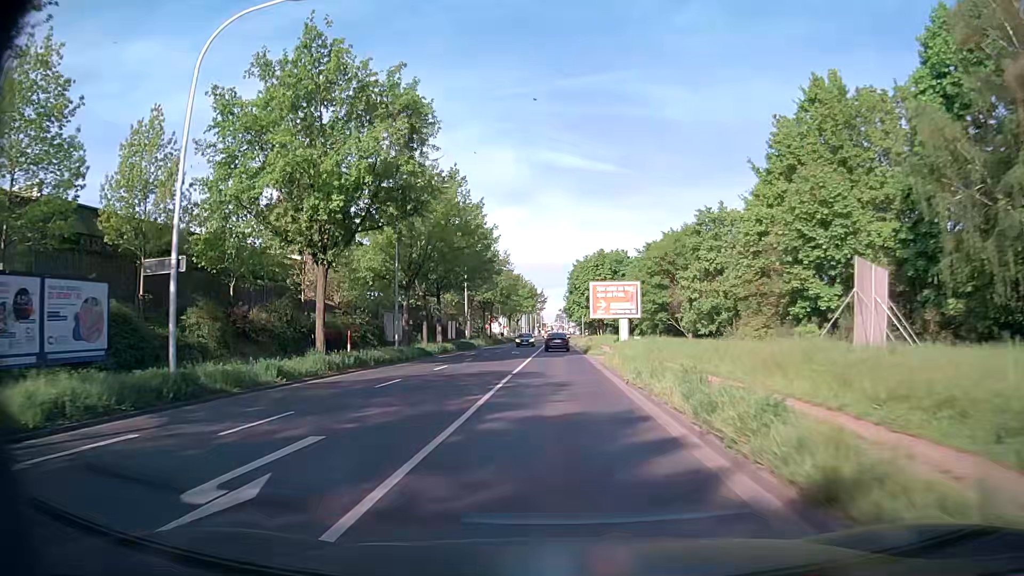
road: secondary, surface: asphalt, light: Day
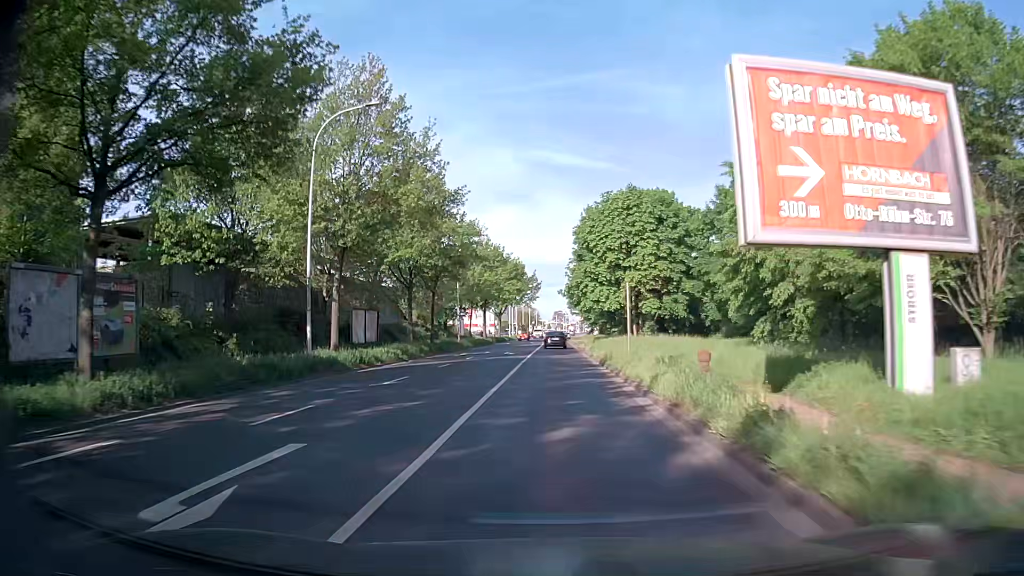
(+0.2, +44.0) m; 0°
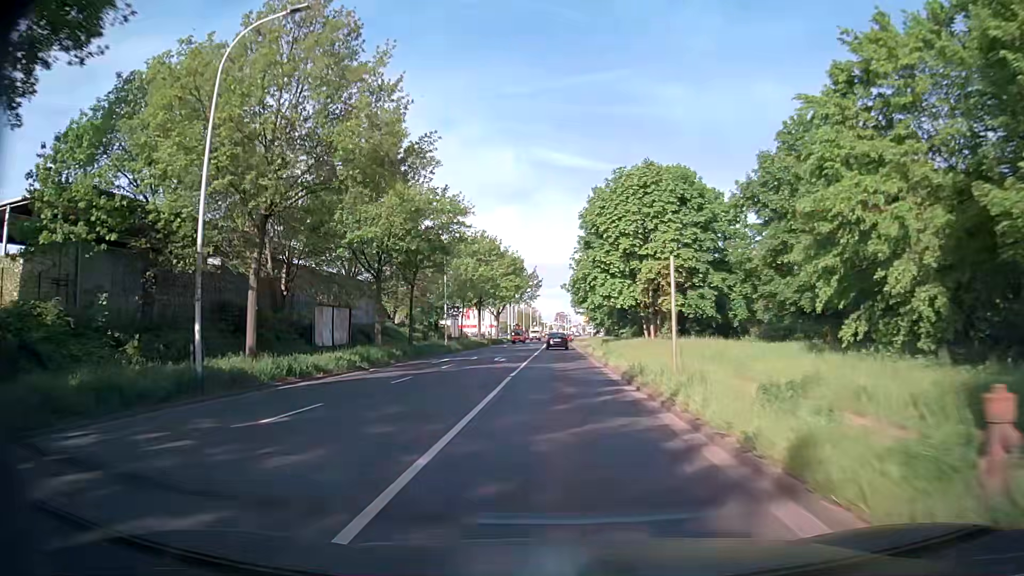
(0.0, +8.7) m; -1°
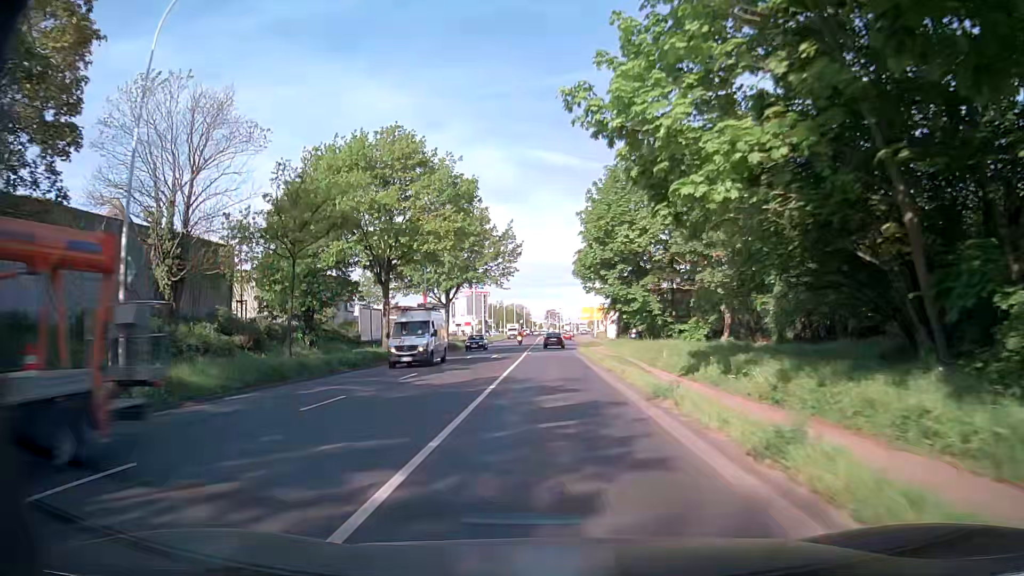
(+0.6, +42.7) m; +1°
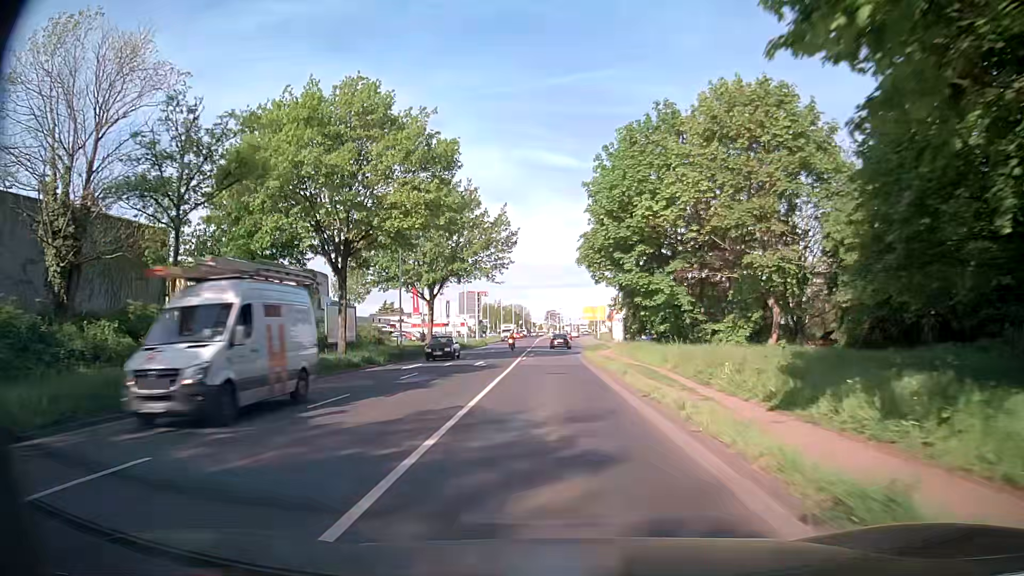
(+0.1, +8.4) m; 0°
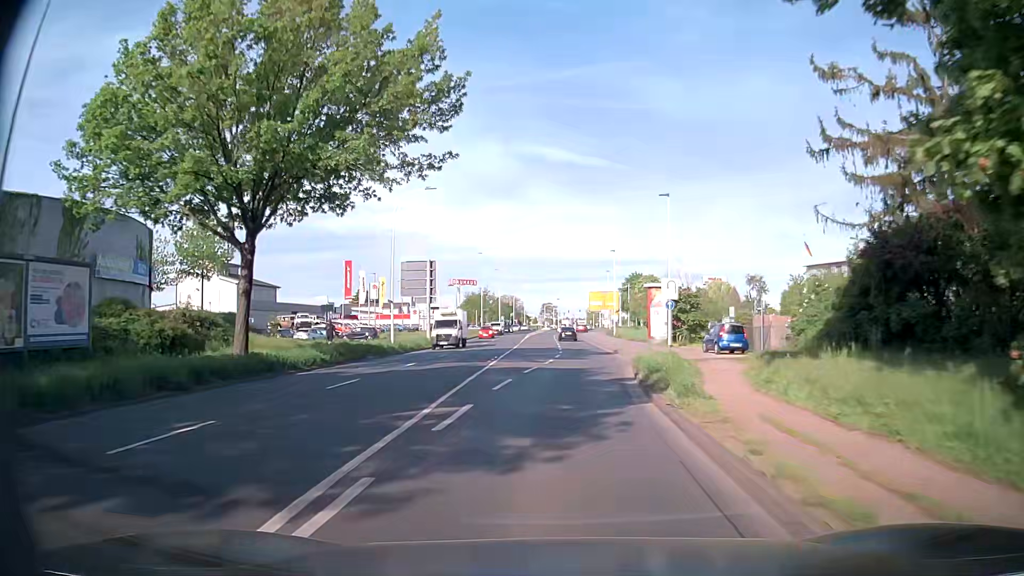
(0.0, +33.6) m; 0°
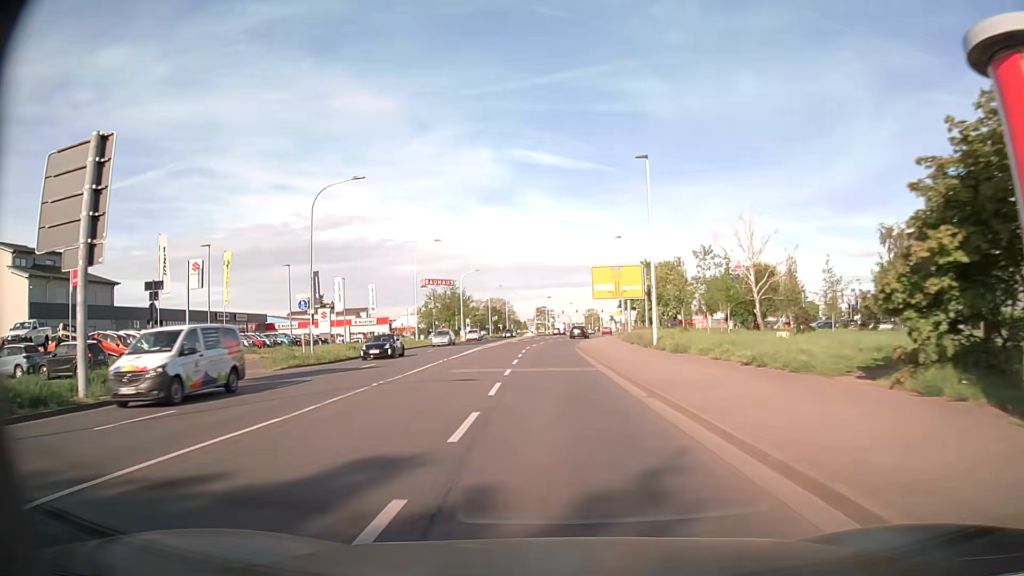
(+2.4, +42.4) m; +1°
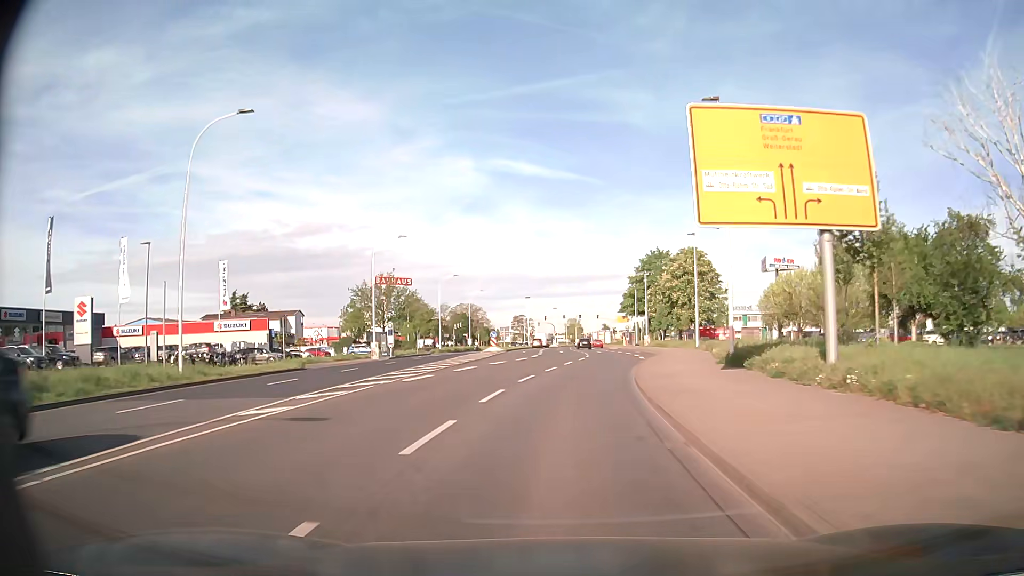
(-0.3, +42.5) m; +2°
(0, +10) (+1, +20) (+2, +30) (+3, +40) (+4, +50) (+4, +60) (+4, +70) (+4, +80) (+4, +90) (+4, +100) m
